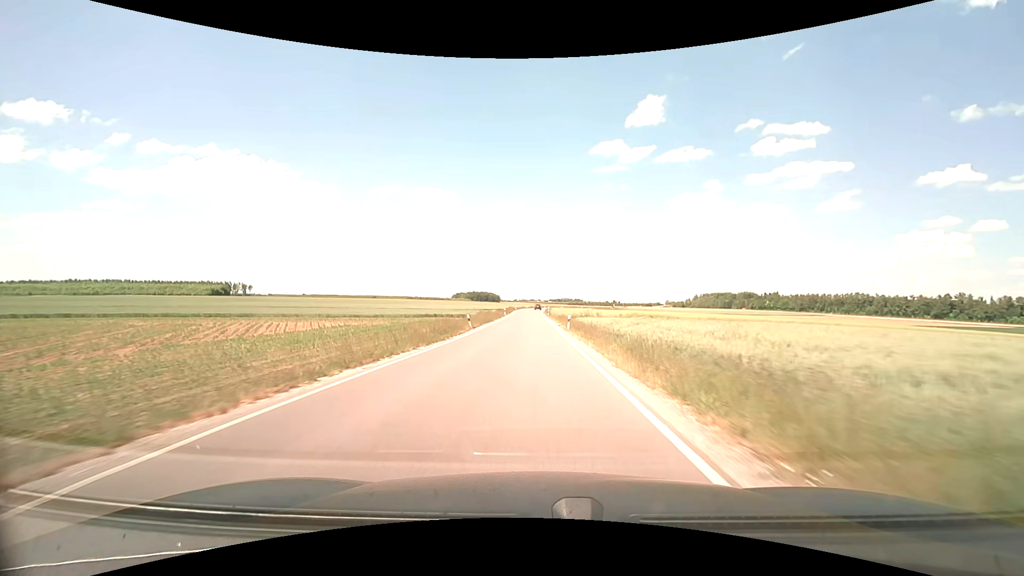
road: secondary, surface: asphalt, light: Day
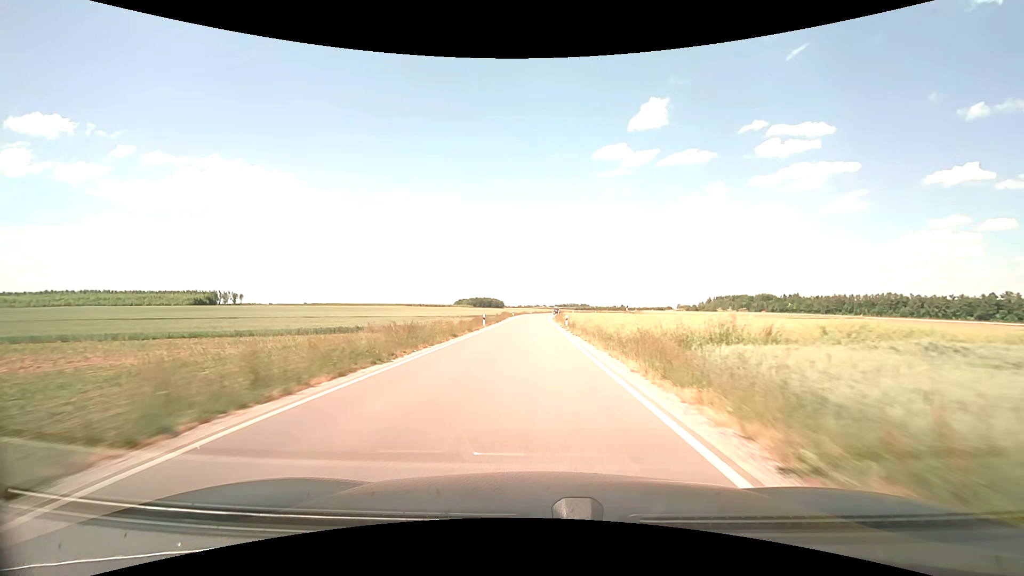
(-0.2, +36.4) m; -1°
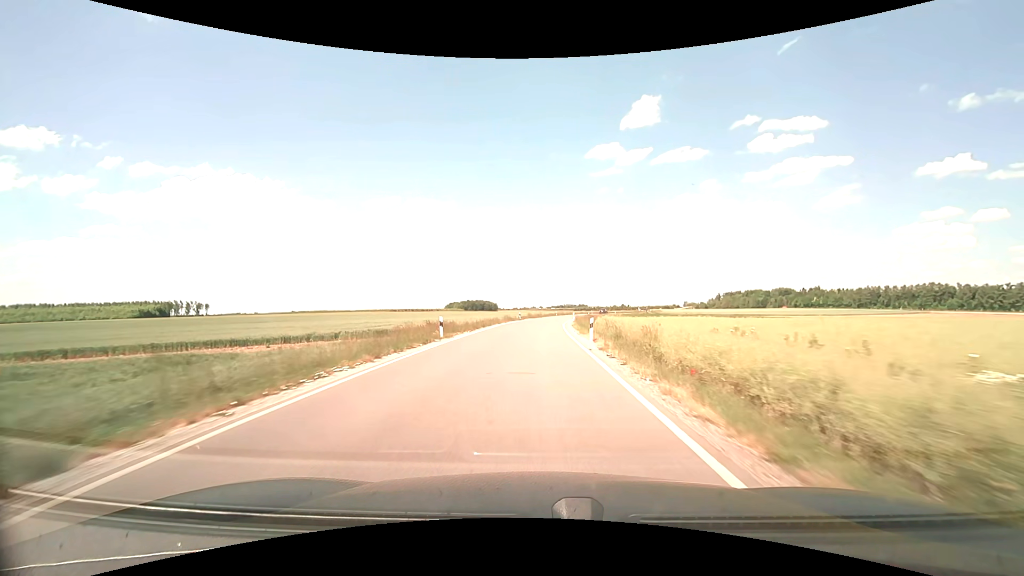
(+0.2, +60.4) m; +1°
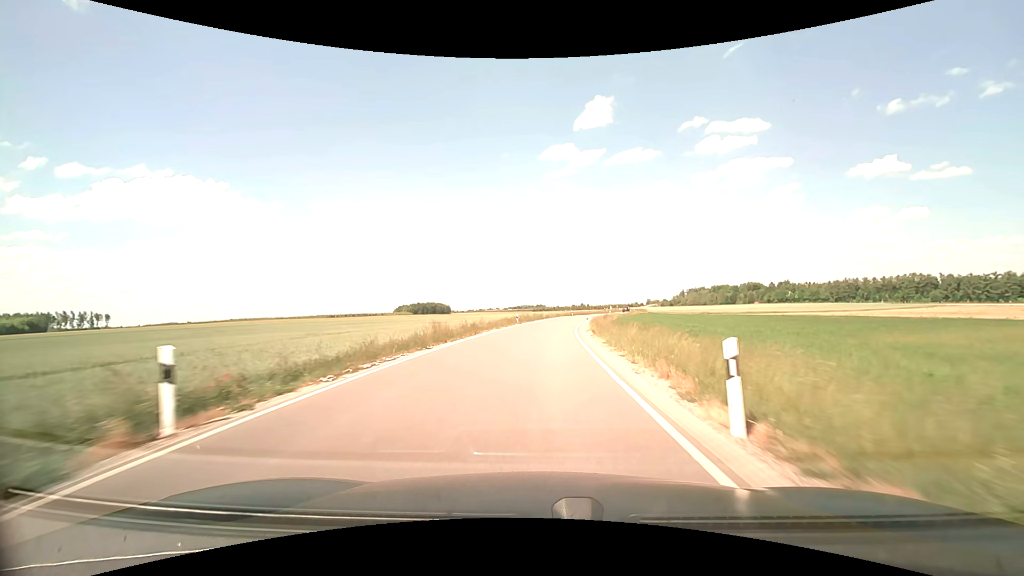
(+1.5, +57.6) m; +5°
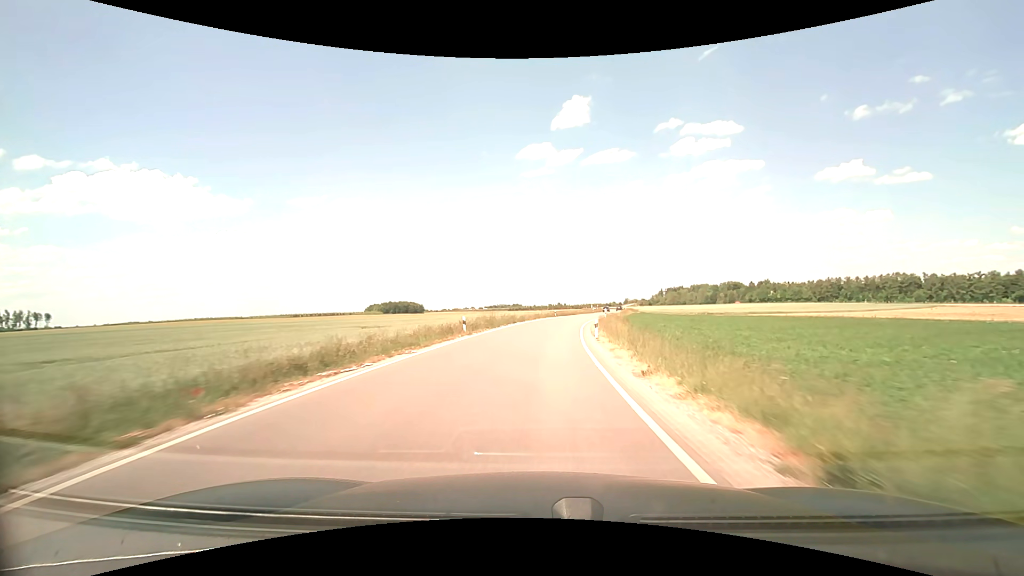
(+0.5, +23.1) m; +2°
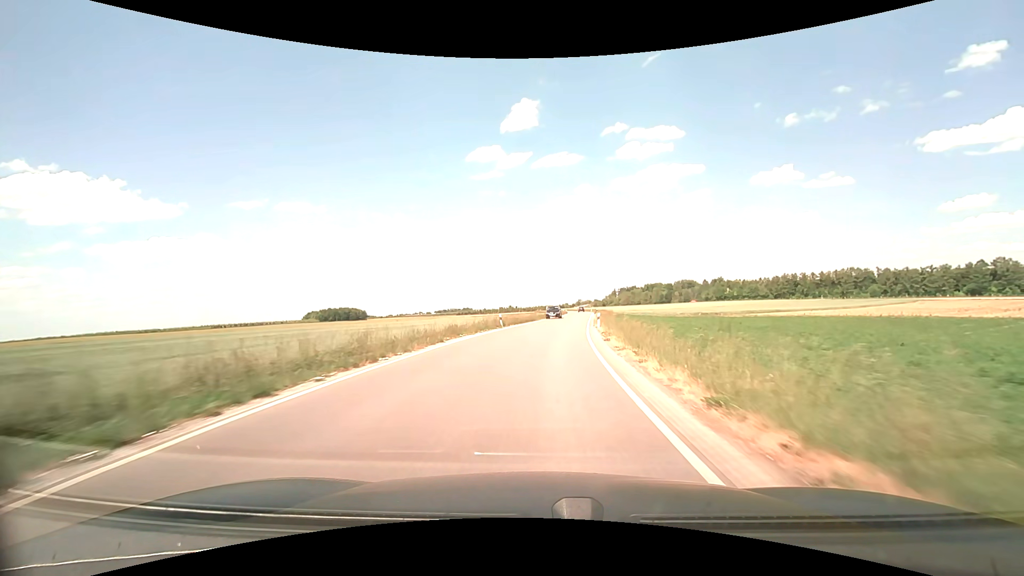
(+1.7, +34.4) m; +6°
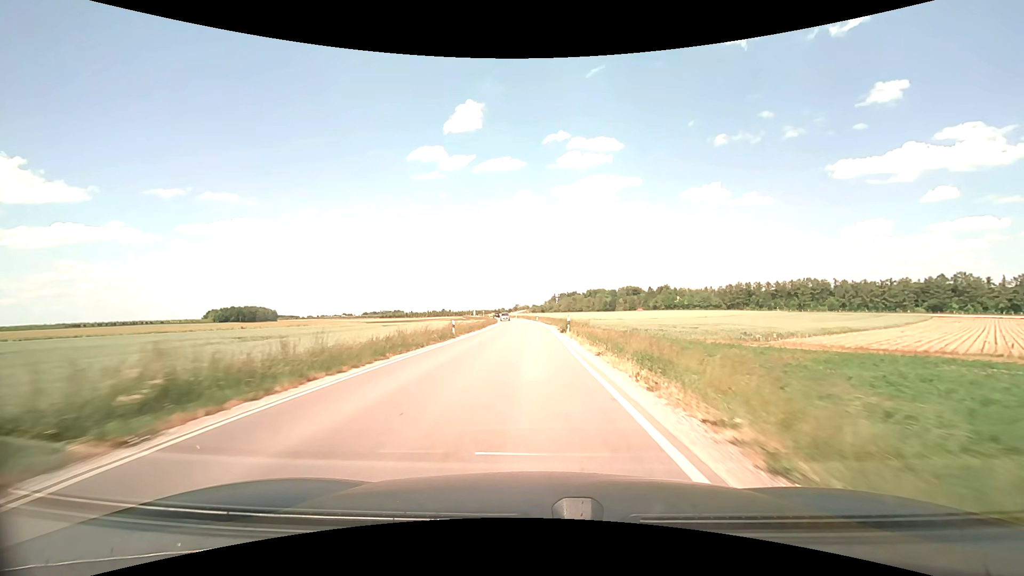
(+4.4, +57.2) m; +7°
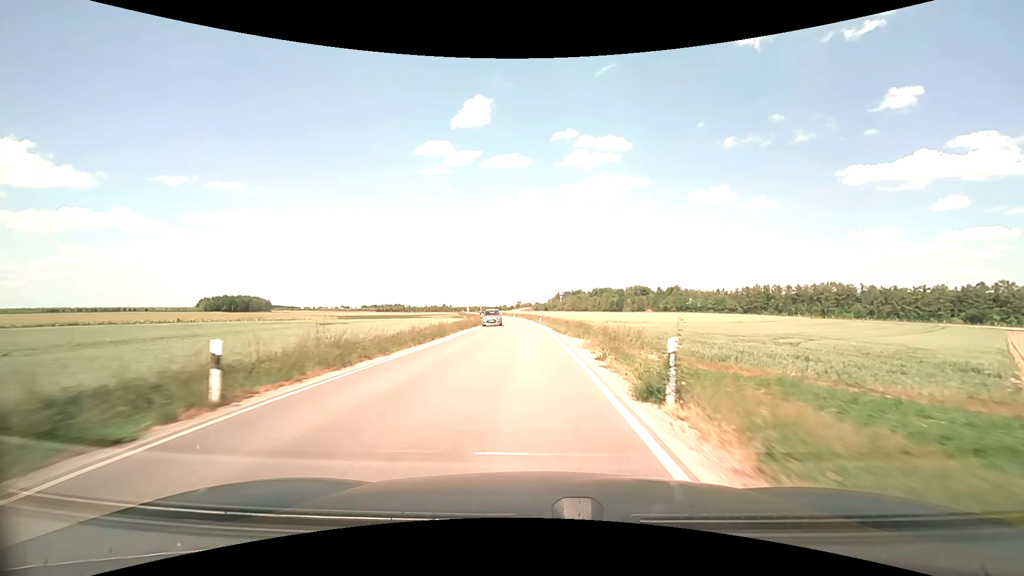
(0.0, +23.0) m; 0°
(0, +10) (0, +20) (0, +30) (-1, +40) (-1, +50) (-2, +60) (-2, +70) (-3, +80) (-4, +90) (-6, +100) m
